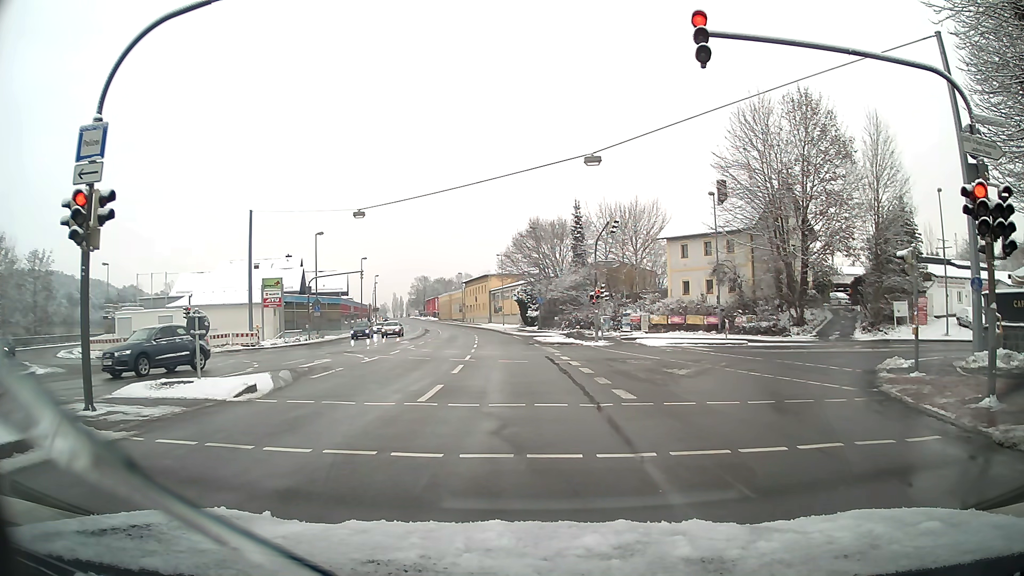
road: primary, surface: asphalt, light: Day
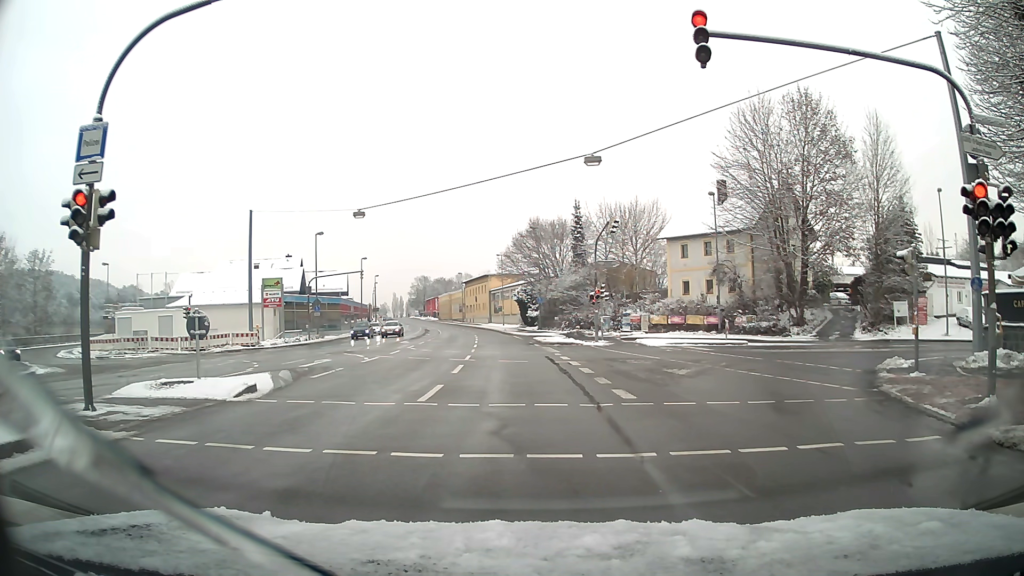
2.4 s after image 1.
(0.0, 0.0) m; 0°
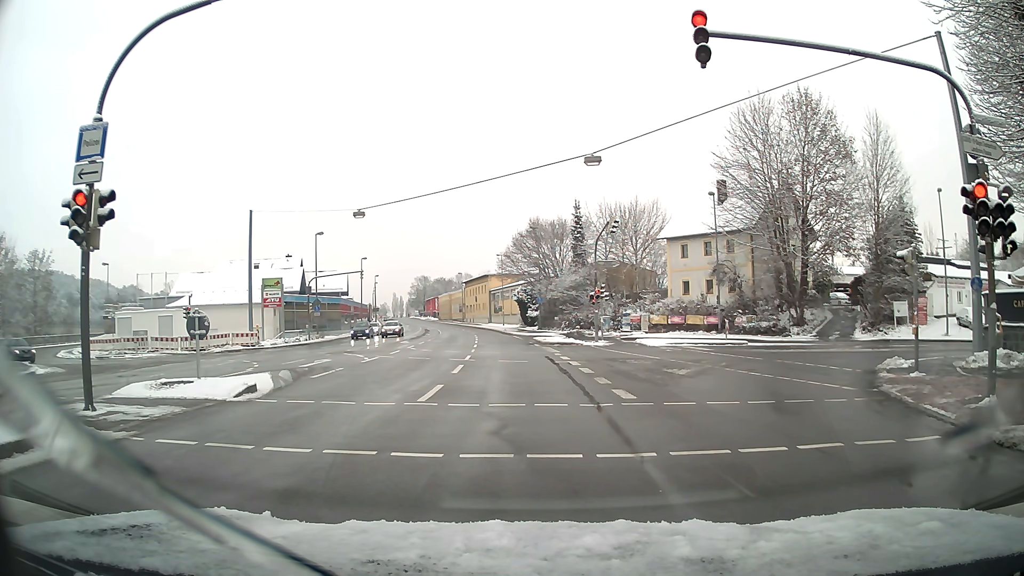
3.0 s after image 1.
(0.0, 0.0) m; 0°
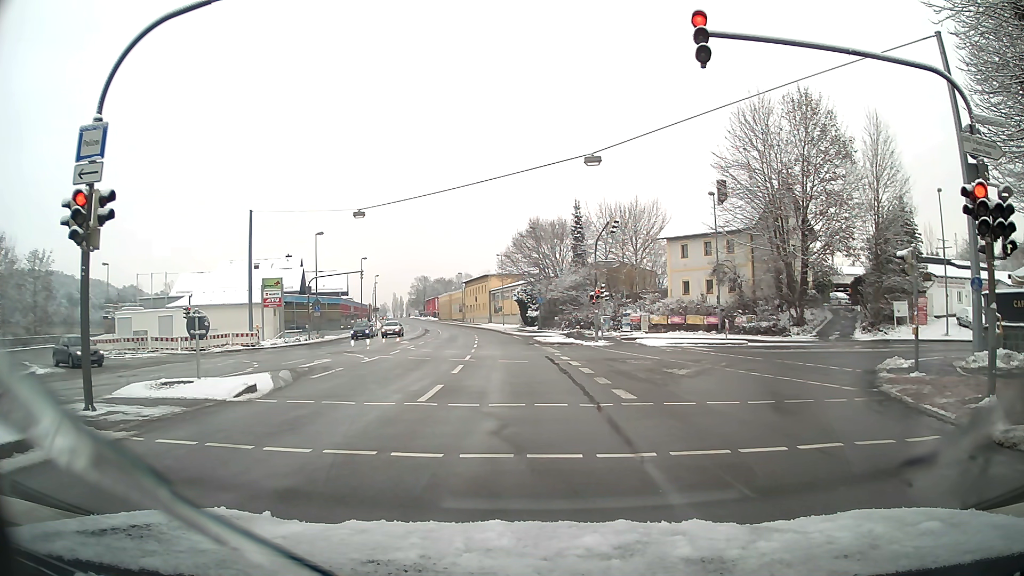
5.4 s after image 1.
(0.0, 0.0) m; 0°
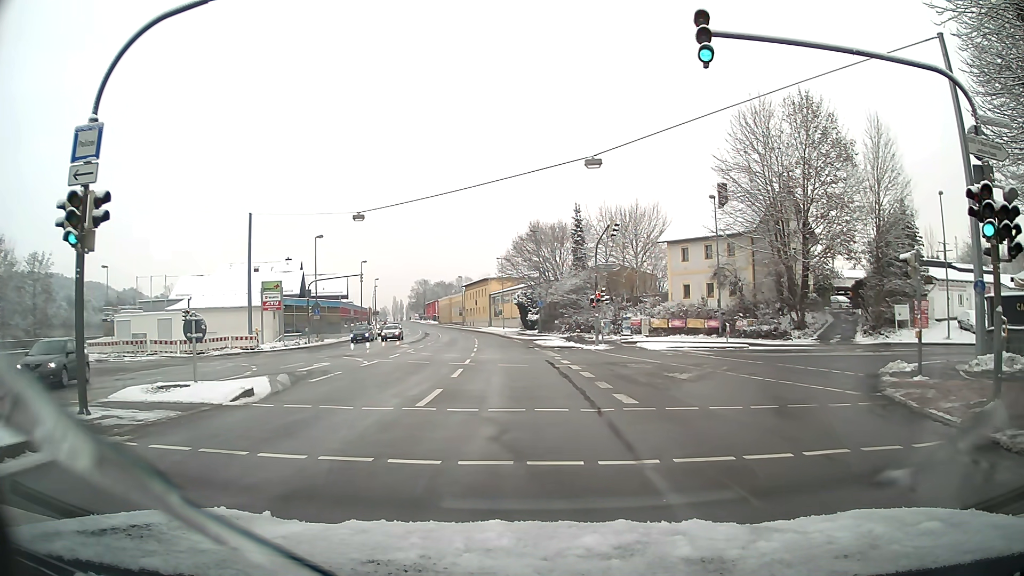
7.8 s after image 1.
(0.0, +0.2) m; 0°
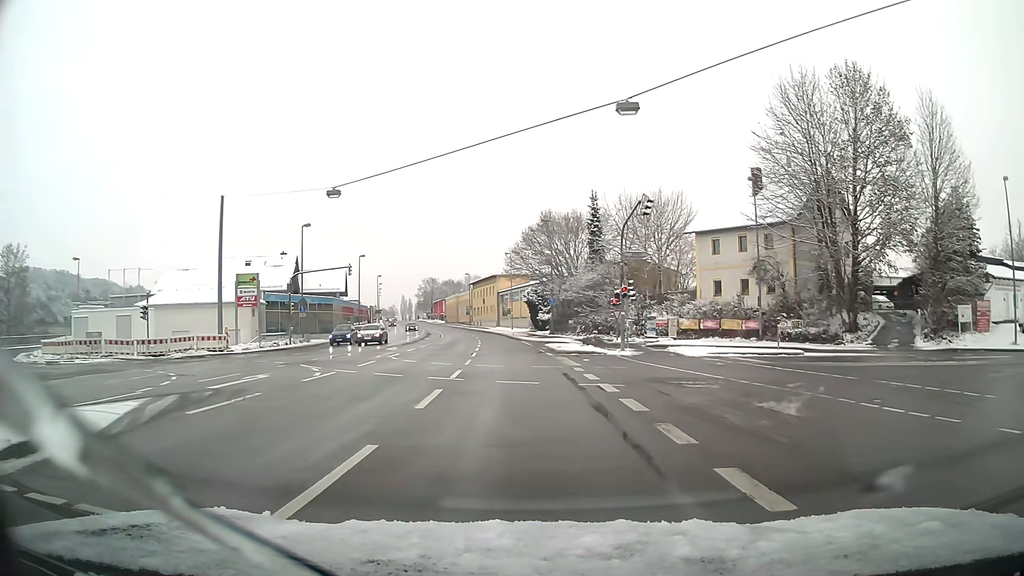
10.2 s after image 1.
(-0.1, +7.5) m; -1°
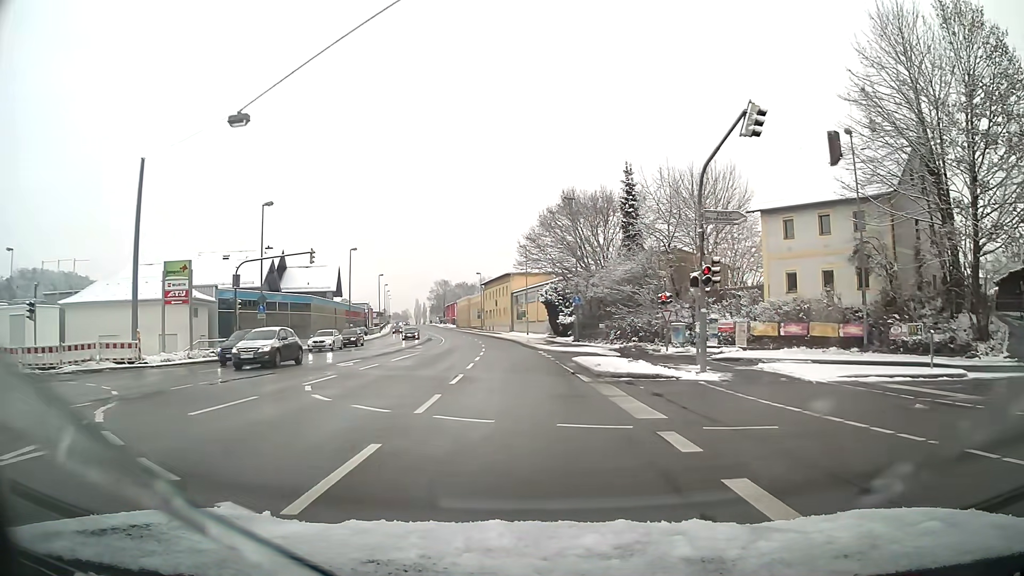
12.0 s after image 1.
(-0.1, +12.8) m; -1°
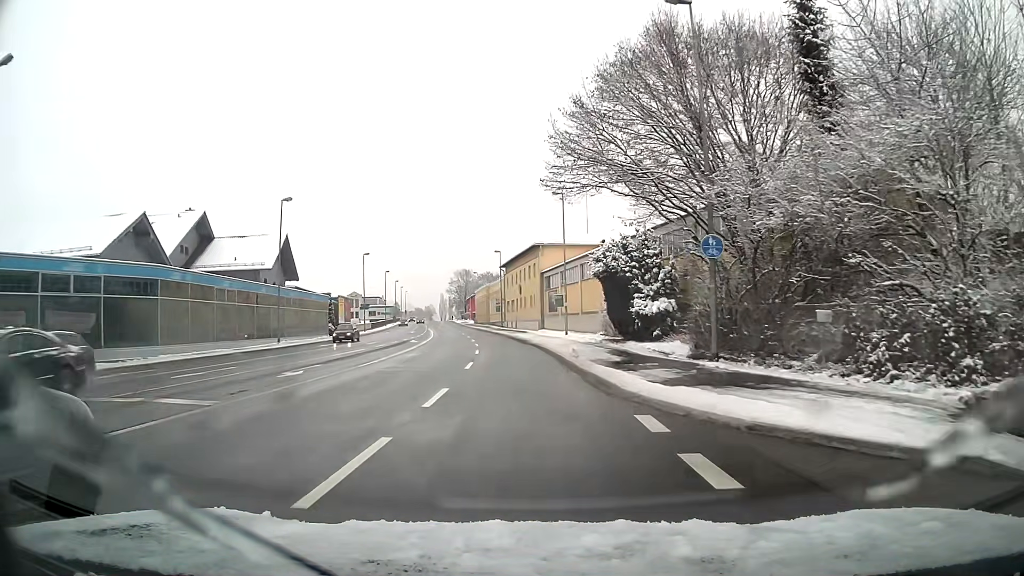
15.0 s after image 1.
(-0.7, +30.1) m; -3°
(0, +10) (0, +20) (-1, +30) (-2, +40) (-3, +50) (-4, +60) (-6, +70) (-7, +80) (-9, +89) (-10, +99) m
